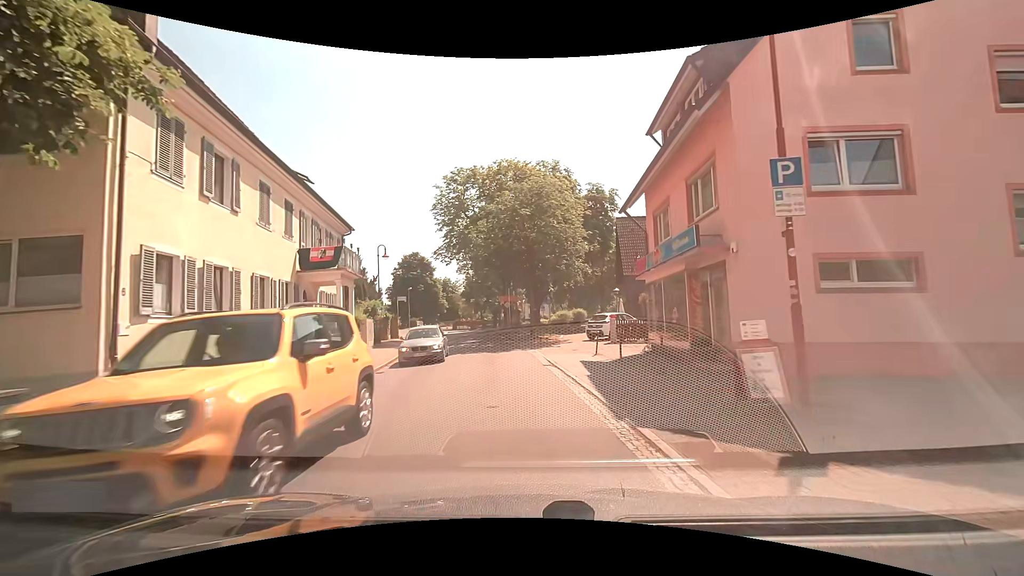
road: tertiary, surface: paved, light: Day
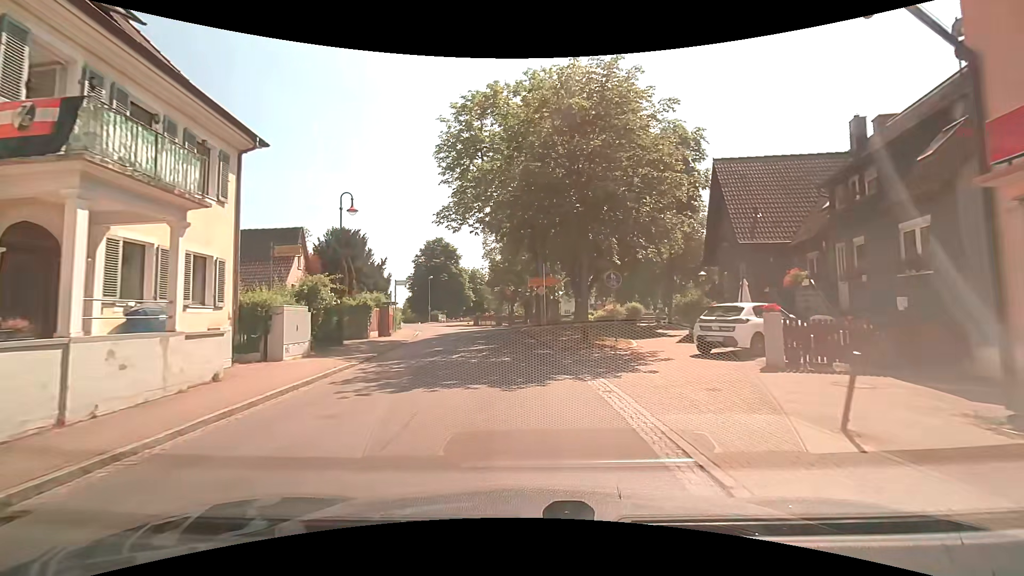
(-0.3, +13.4) m; -5°
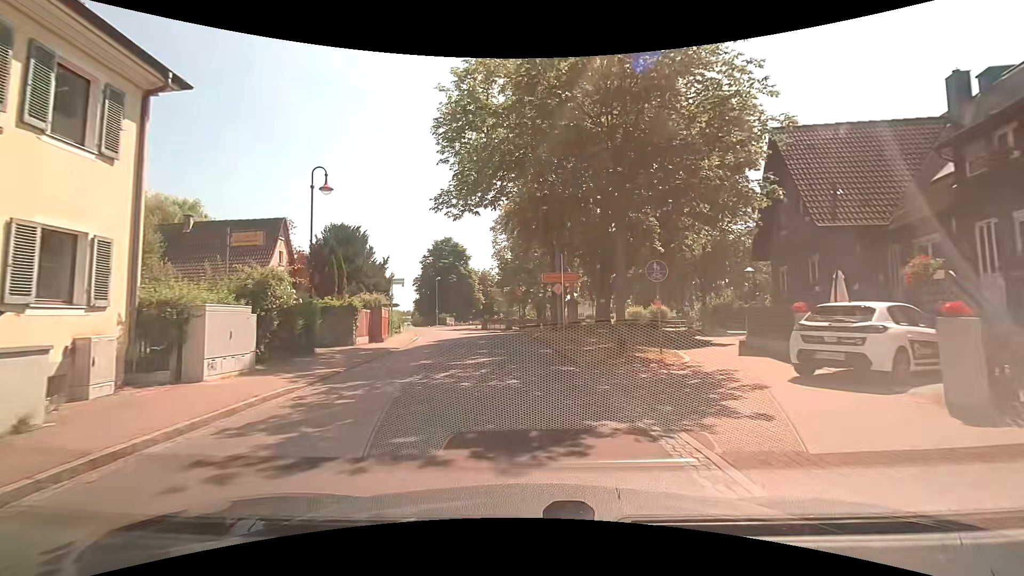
(0.0, +4.5) m; 0°
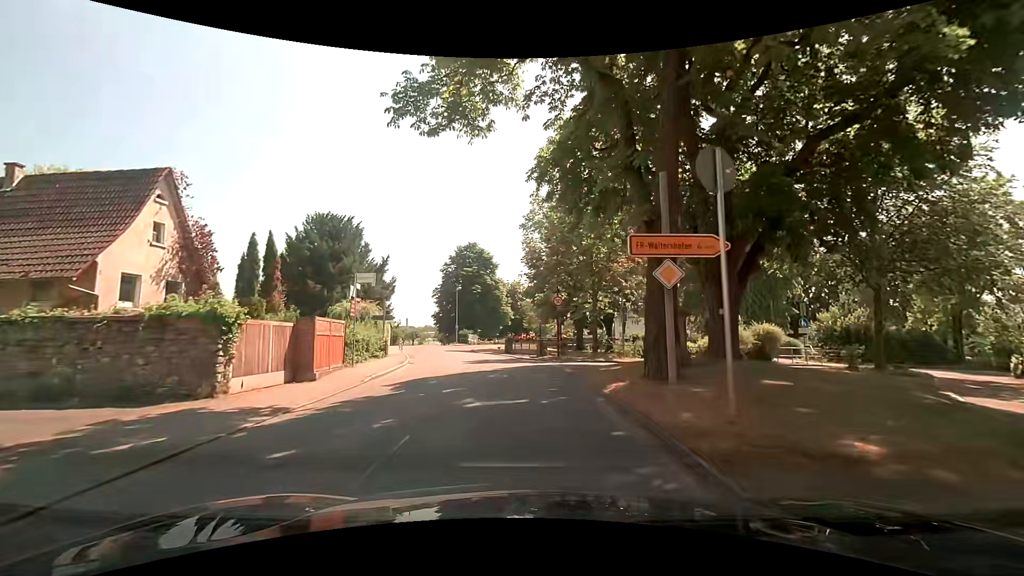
(-0.7, +13.3) m; -5°
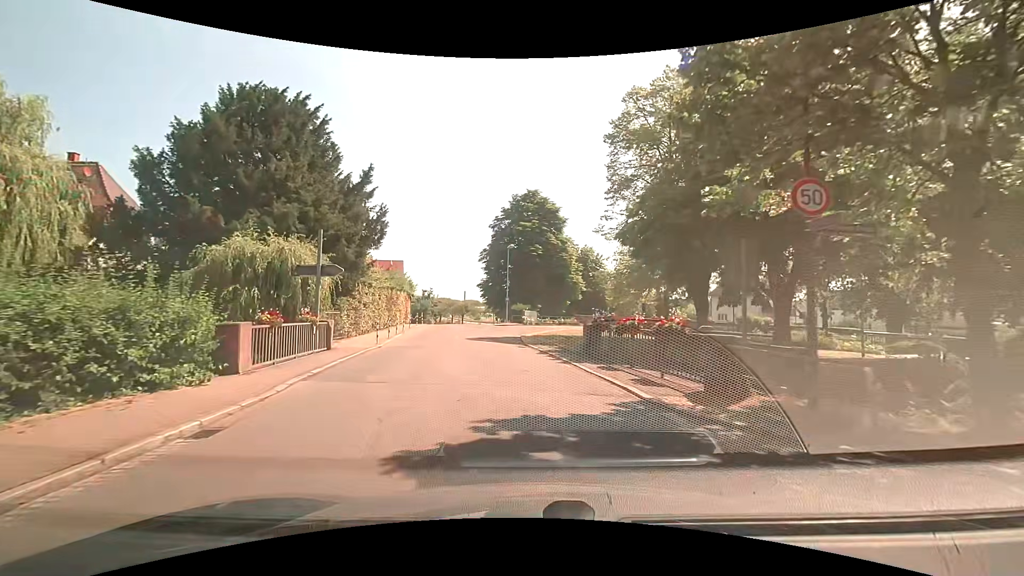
(-1.1, +20.8) m; -5°
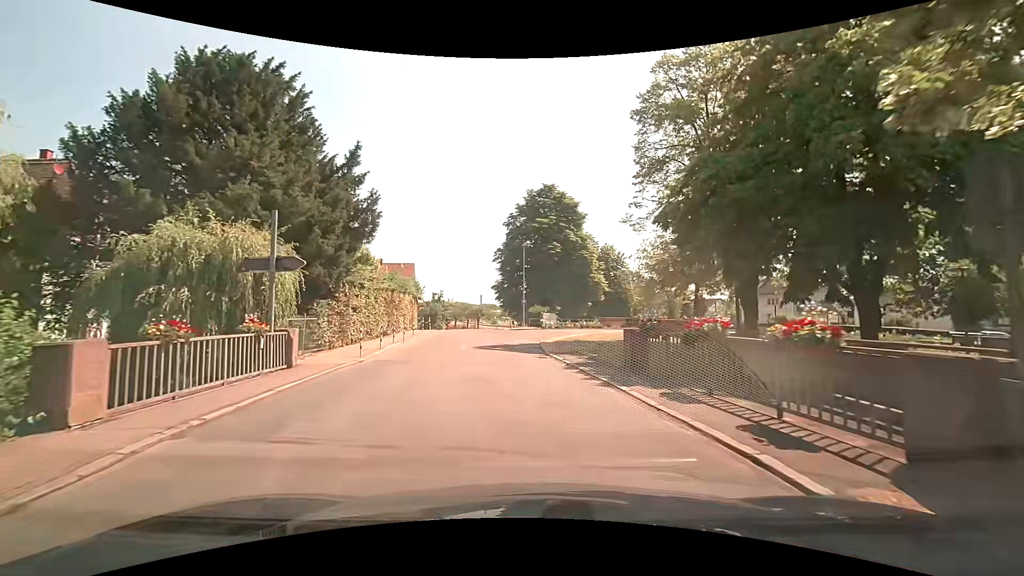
(-0.2, +4.3) m; -3°
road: secondary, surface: asphalt
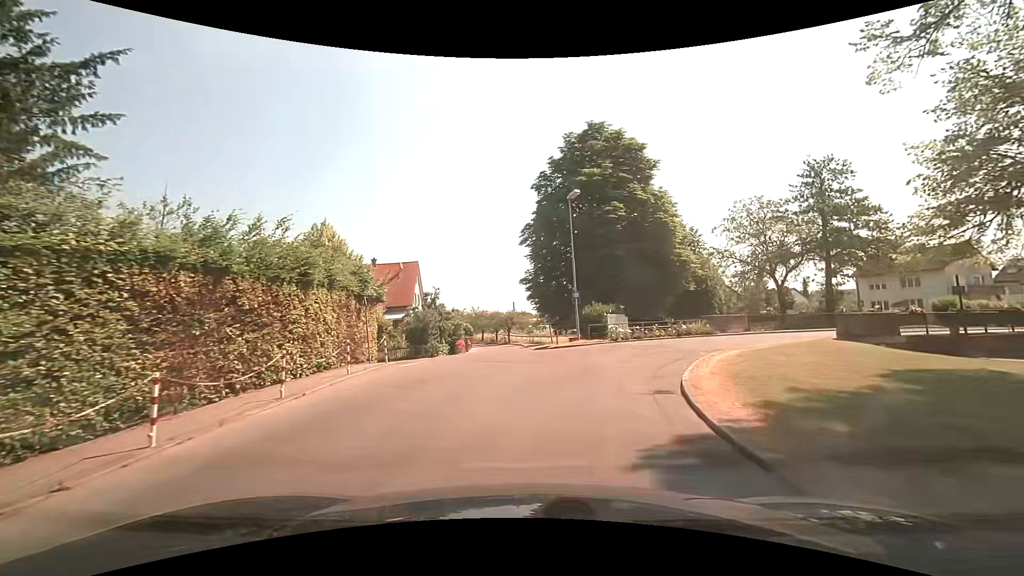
(-1.0, +20.3) m; -4°
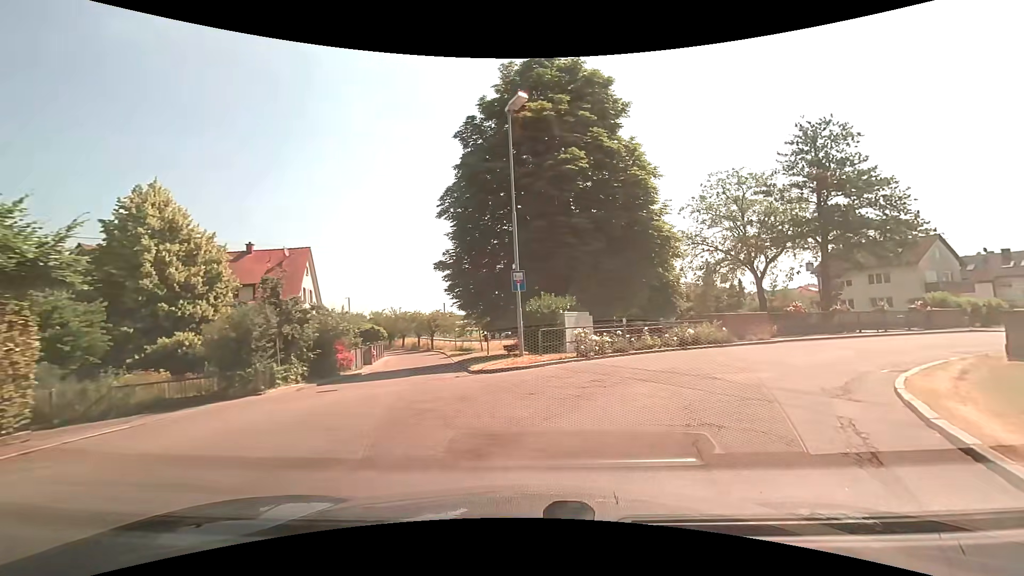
(+0.6, +11.8) m; +7°
(+2, +10) (+8, +17) (+17, +22) (+26, +25) (+36, +28) (+46, +29) (+56, +30) (+66, +31) (+76, +31) (+86, +31) m
